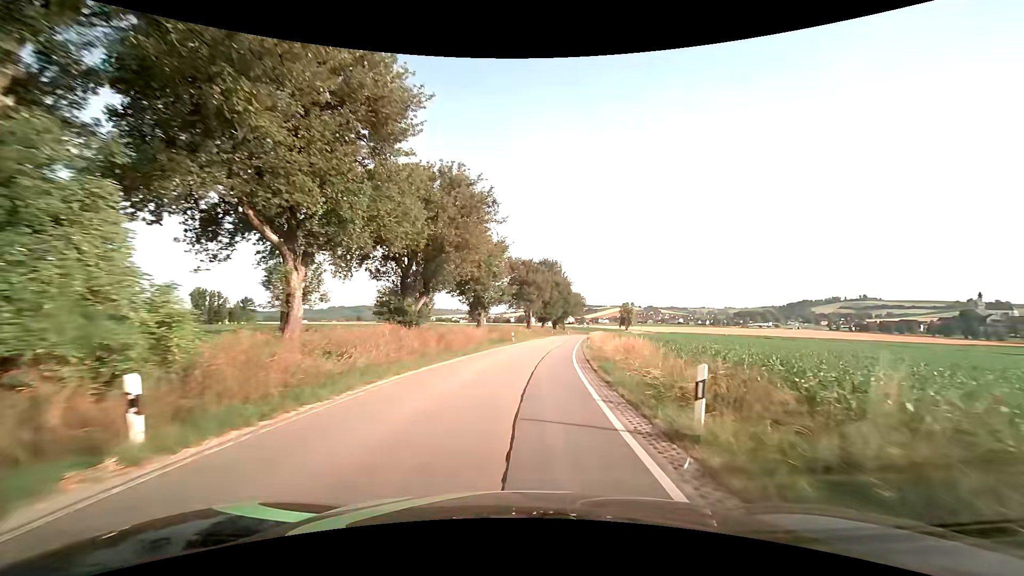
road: secondary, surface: asphalt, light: Day
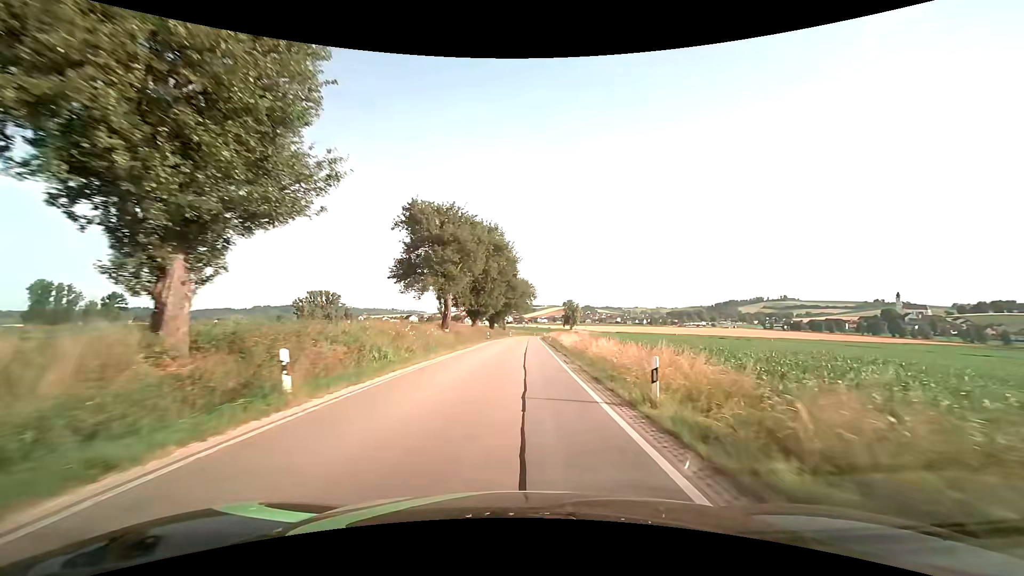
(+2.6, +35.7) m; +7°
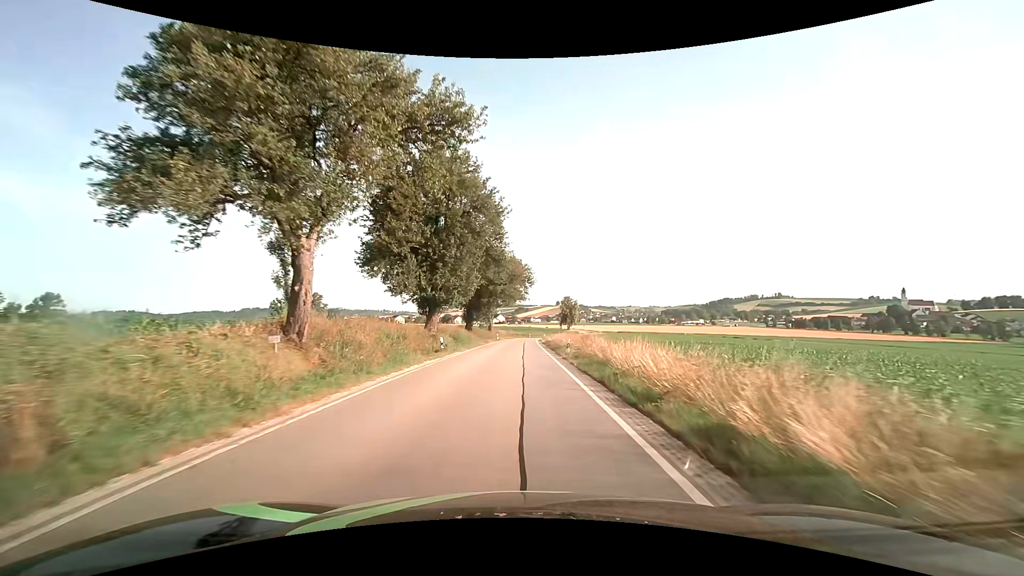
(+0.5, +27.9) m; +1°
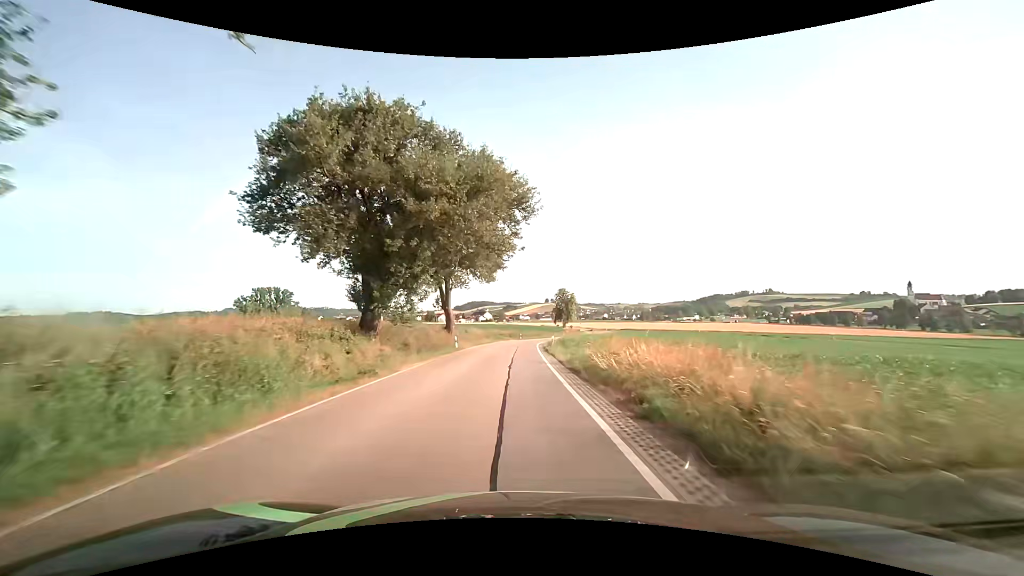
(+0.6, +37.4) m; +2°
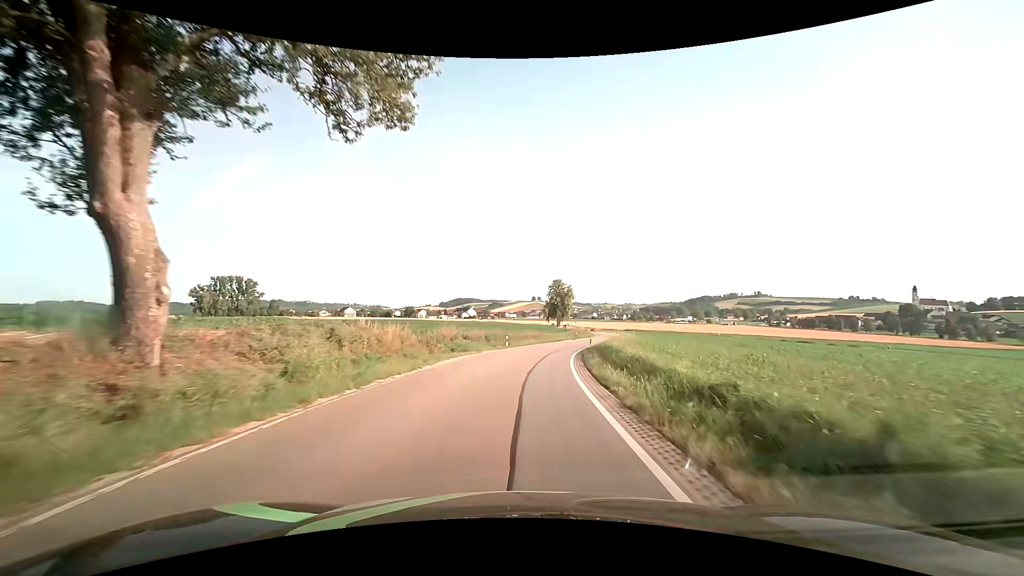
(-0.1, +37.1) m; +1°
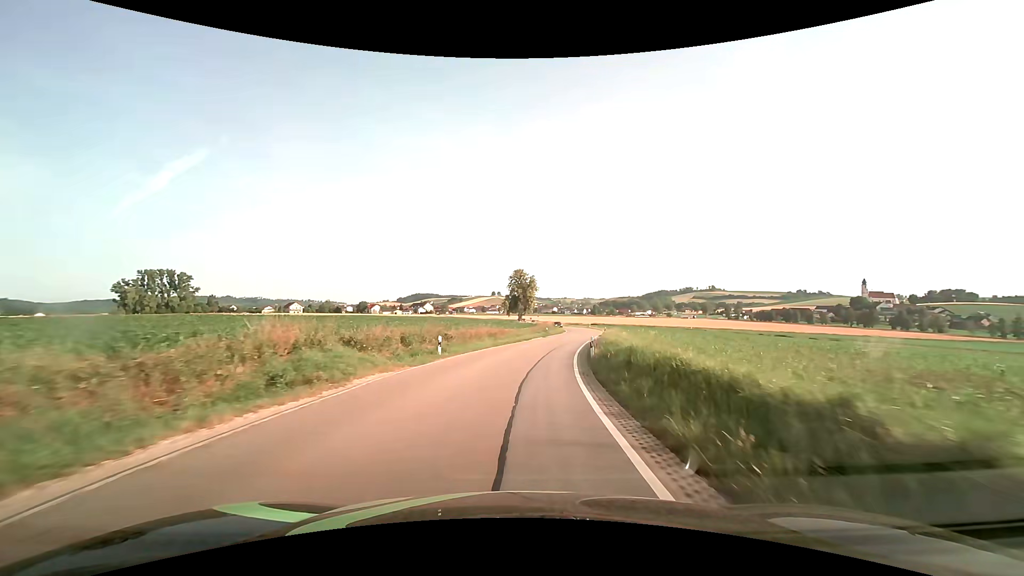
(+0.7, +18.0) m; +5°
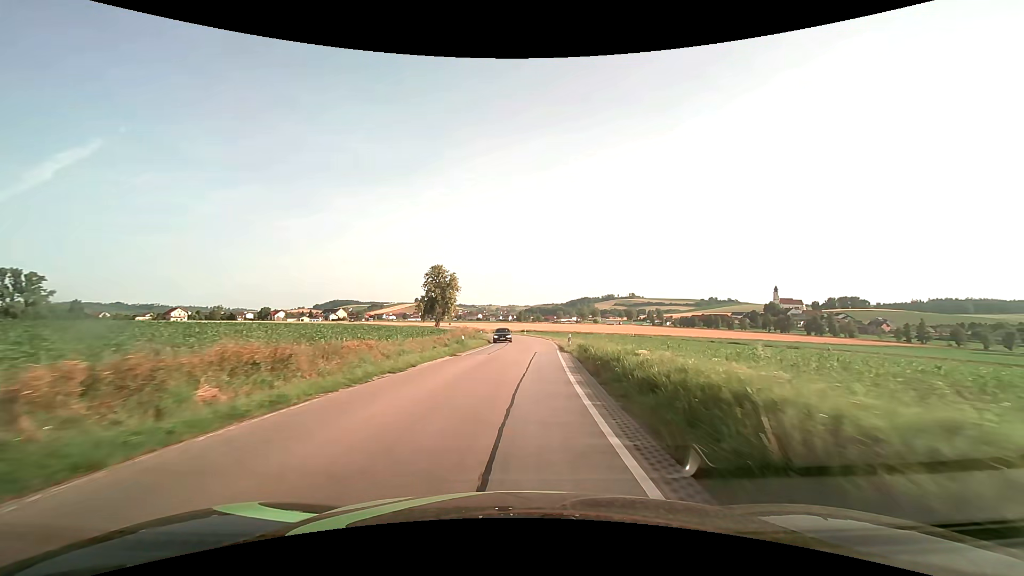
(+1.9, +27.1) m; +9°
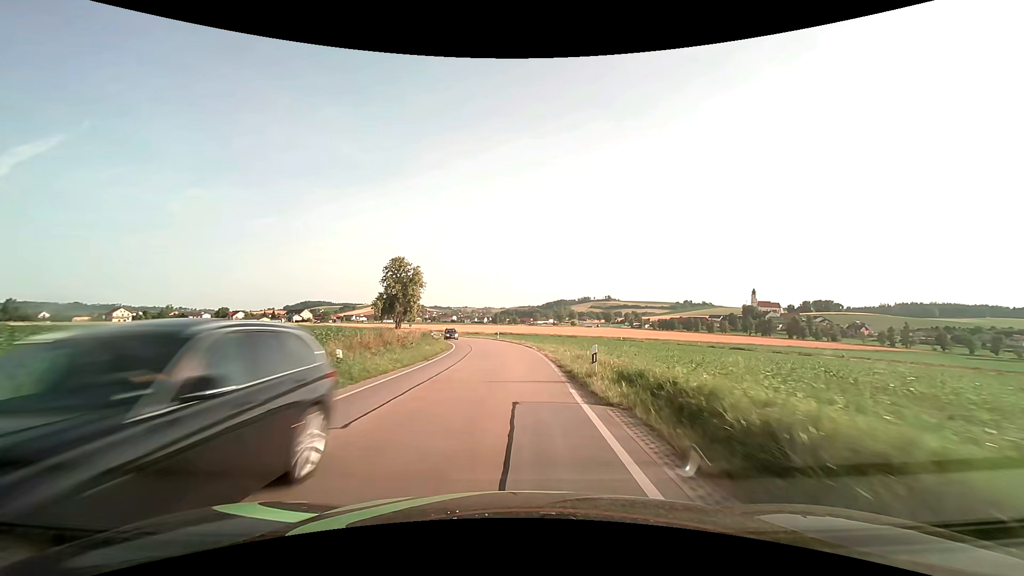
(+0.6, +18.5) m; +3°
(0, +10) (0, +20) (0, +30) (-1, +40) (-2, +50) (-4, +60) (-6, +69) (-9, +79) (-12, +89) (-14, +98) m
